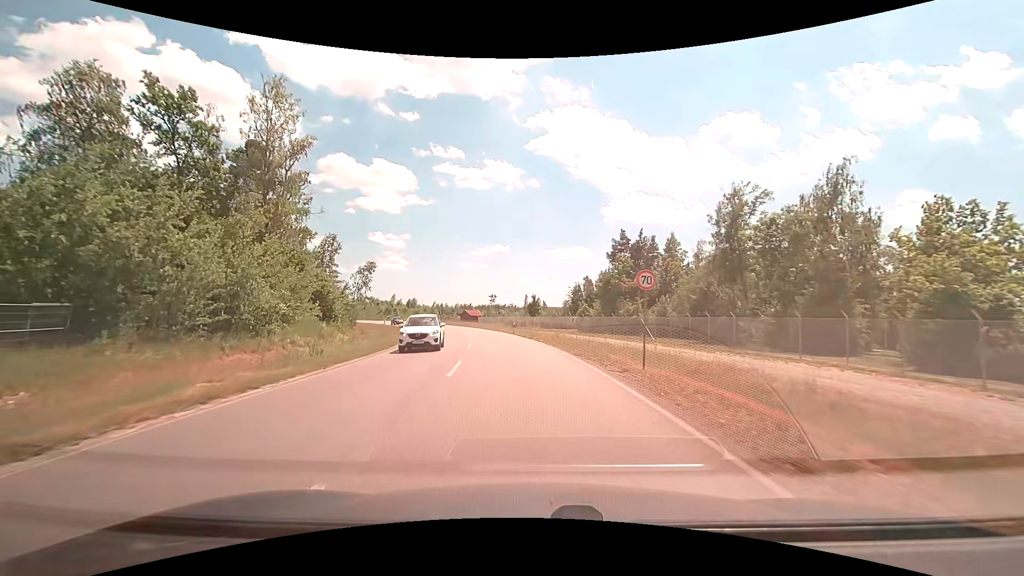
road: unclassified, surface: asphalt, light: Day
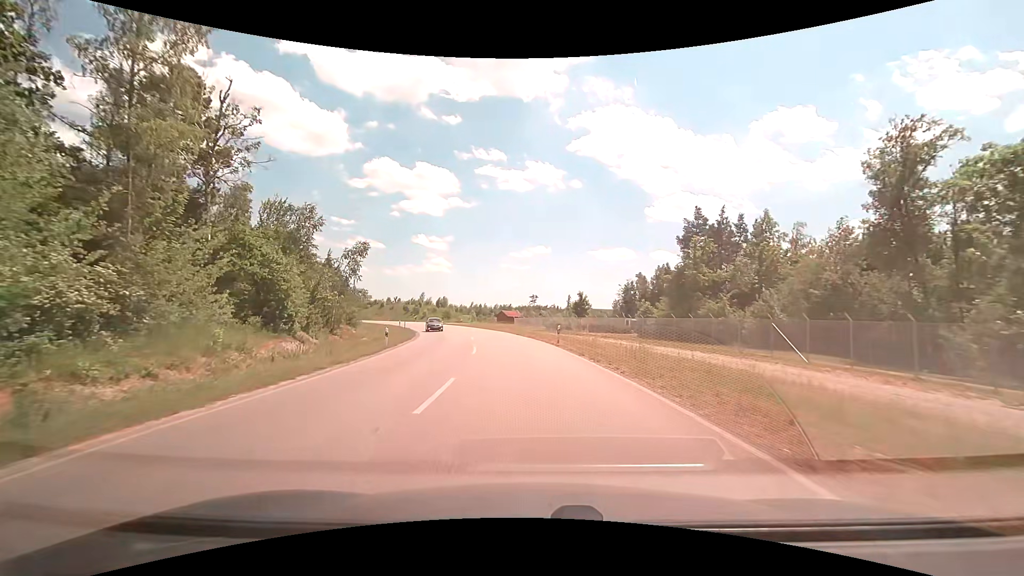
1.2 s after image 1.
(-0.8, +17.0) m; -5°
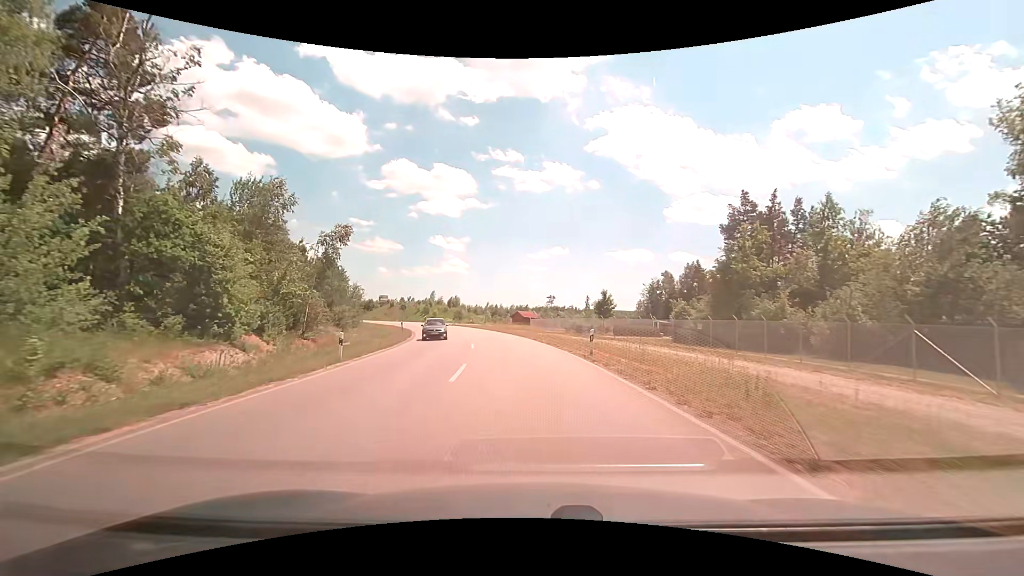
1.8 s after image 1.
(-0.1, +8.5) m; -2°
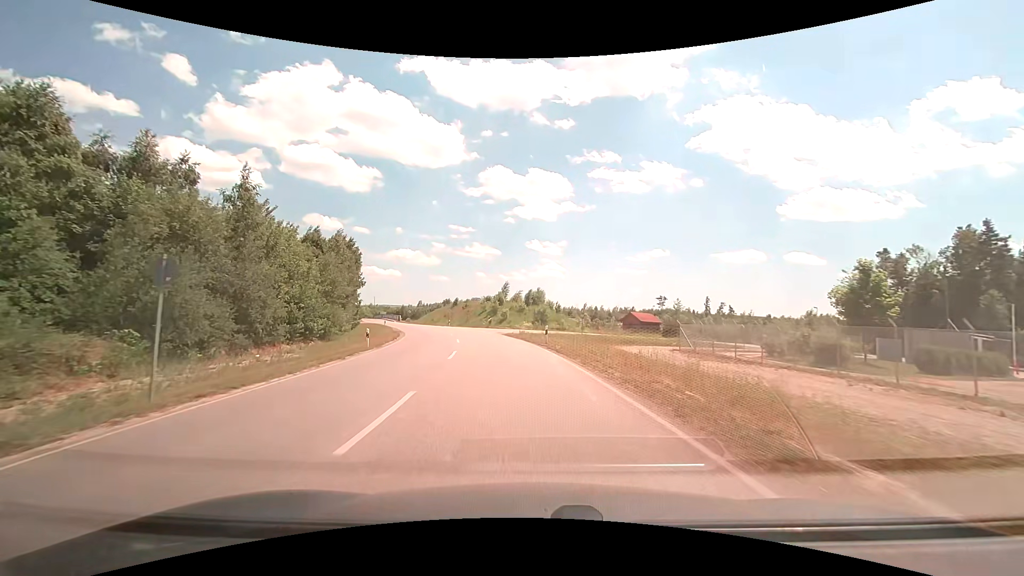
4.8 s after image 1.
(-3.7, +42.3) m; -11°
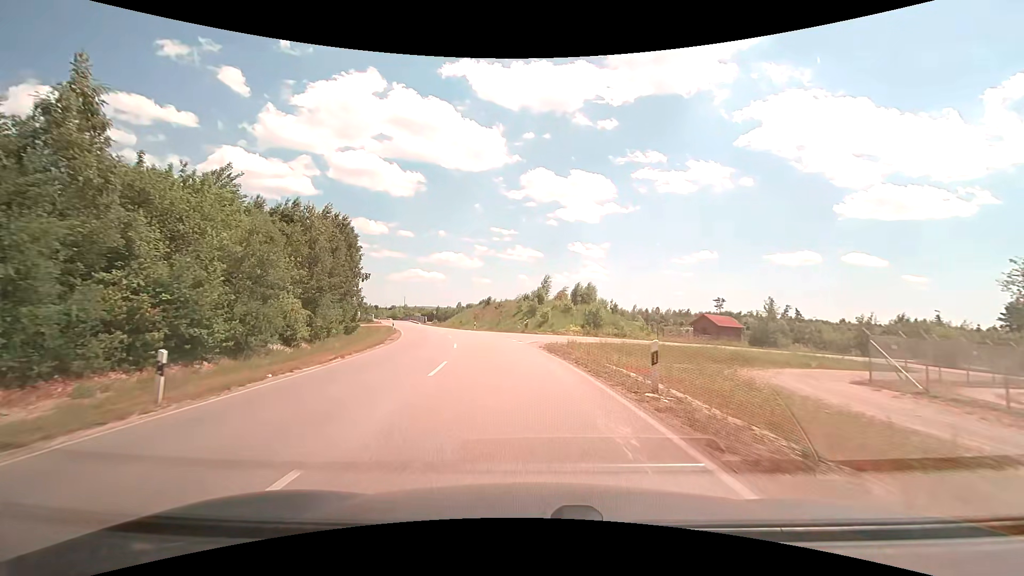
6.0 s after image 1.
(-0.7, +17.1) m; -5°
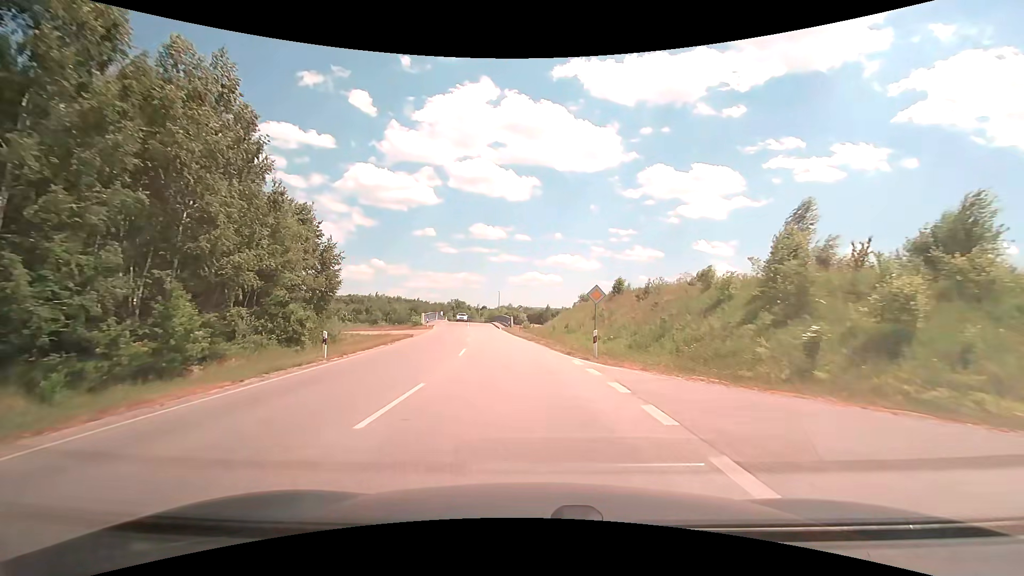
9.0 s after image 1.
(-4.7, +42.6) m; -13°
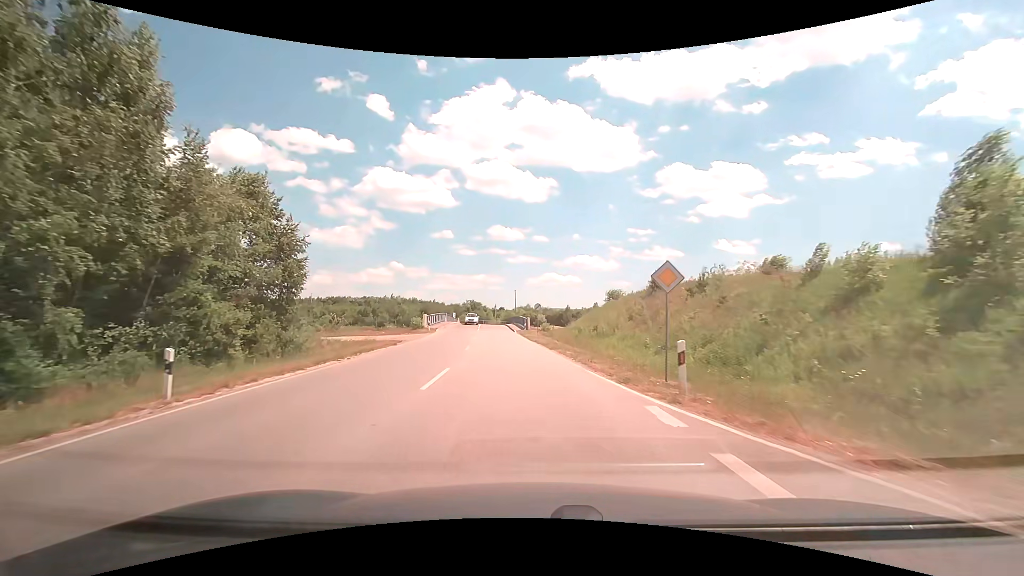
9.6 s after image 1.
(-0.1, +8.7) m; -2°
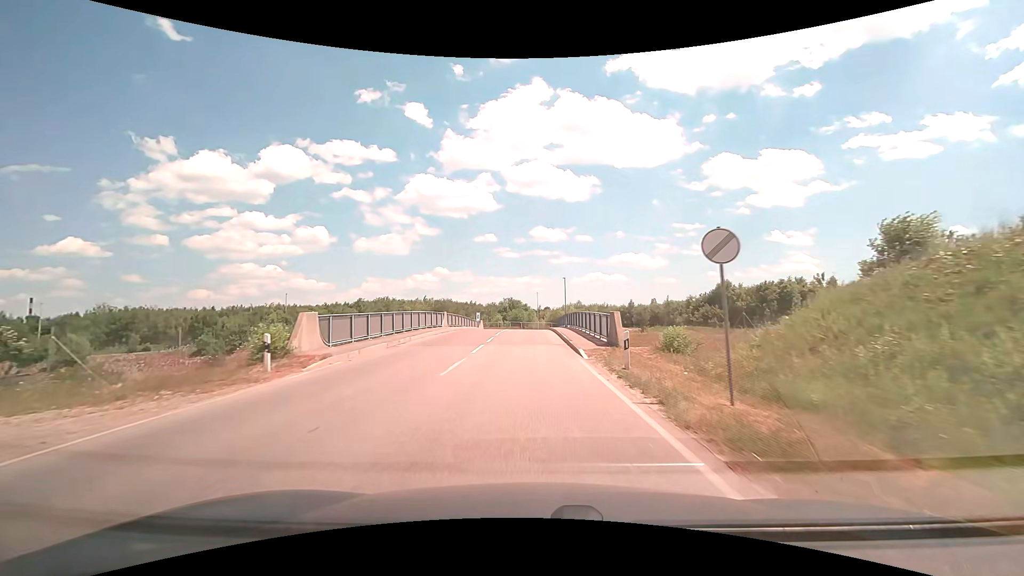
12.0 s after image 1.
(-1.9, +34.6) m; -5°
